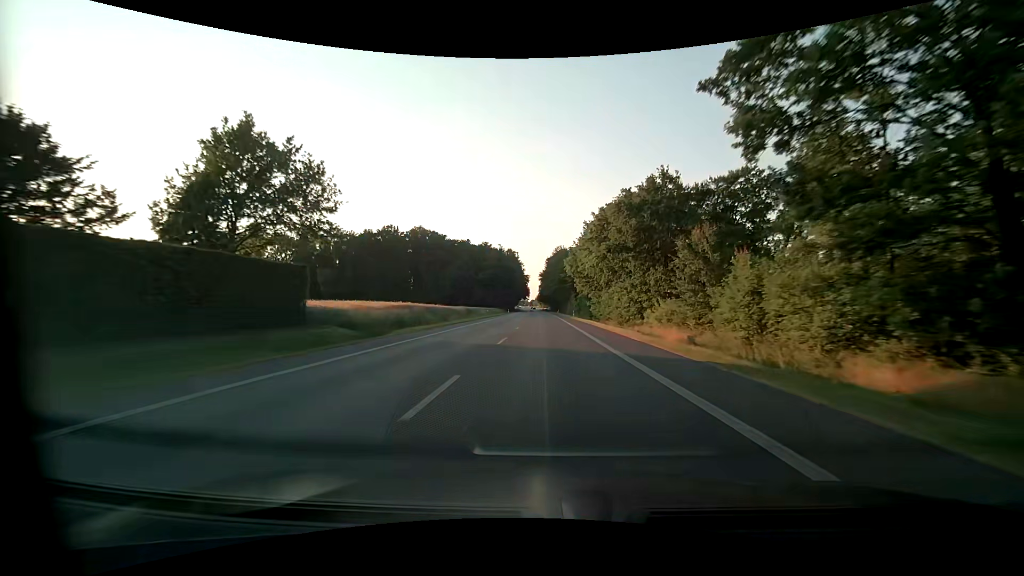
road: primary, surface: asphalt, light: Day
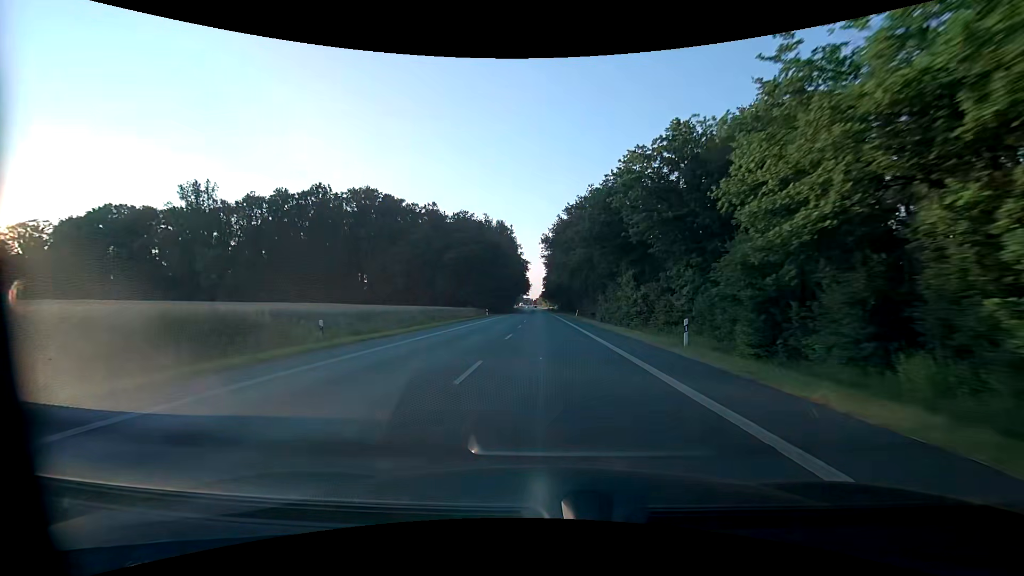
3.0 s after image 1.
(-0.1, +58.1) m; 0°
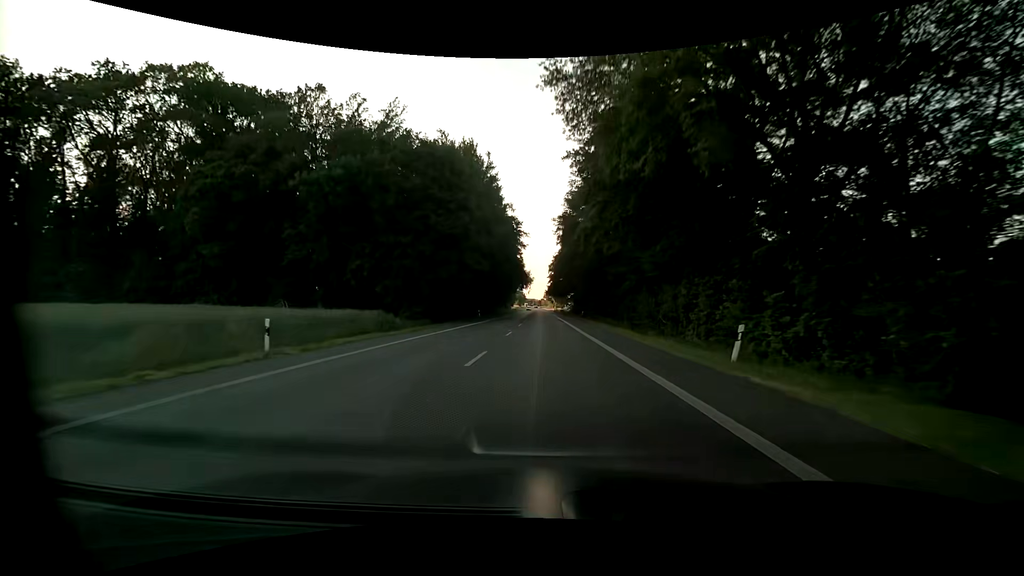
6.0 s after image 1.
(-0.2, +58.0) m; 0°
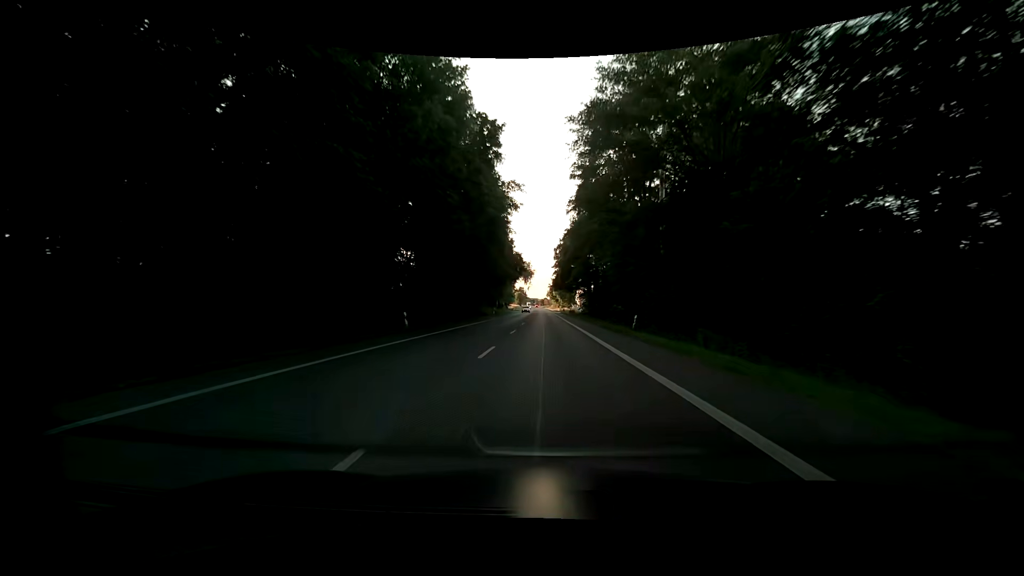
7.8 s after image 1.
(-0.3, +34.8) m; 0°
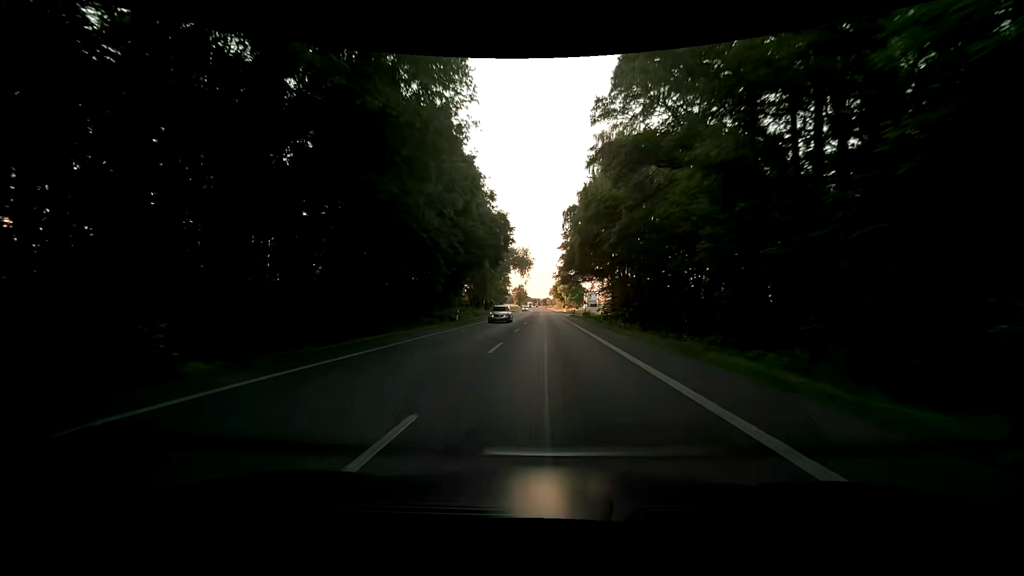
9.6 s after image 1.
(-0.1, +34.9) m; 0°
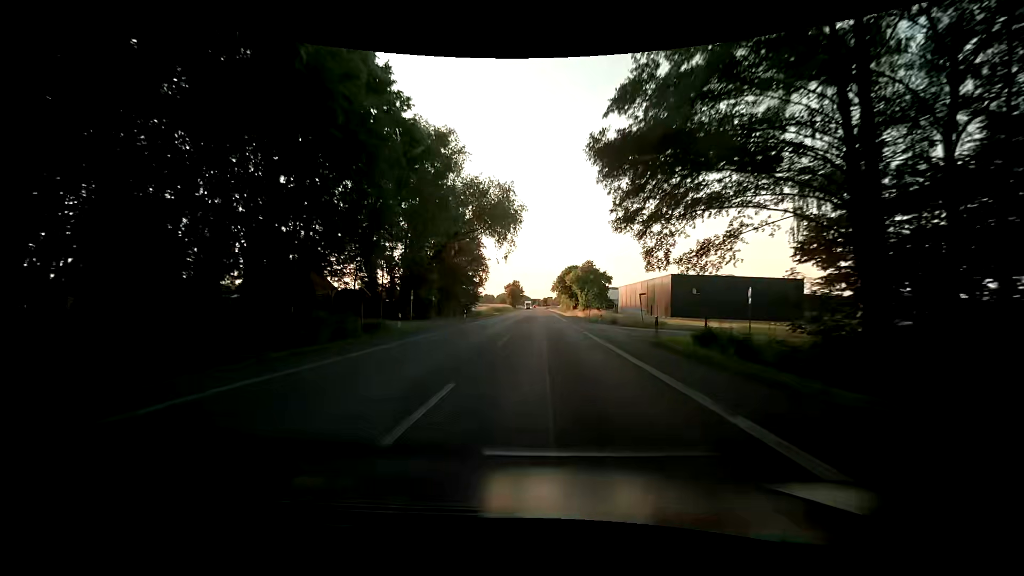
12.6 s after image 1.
(-0.5, +58.1) m; 0°
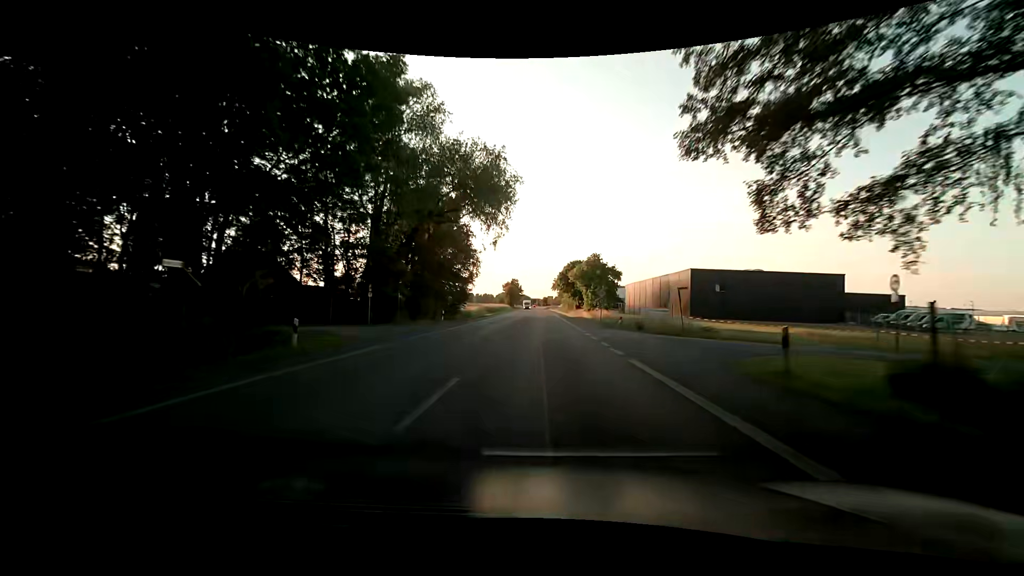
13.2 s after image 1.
(-0.1, +11.6) m; -1°
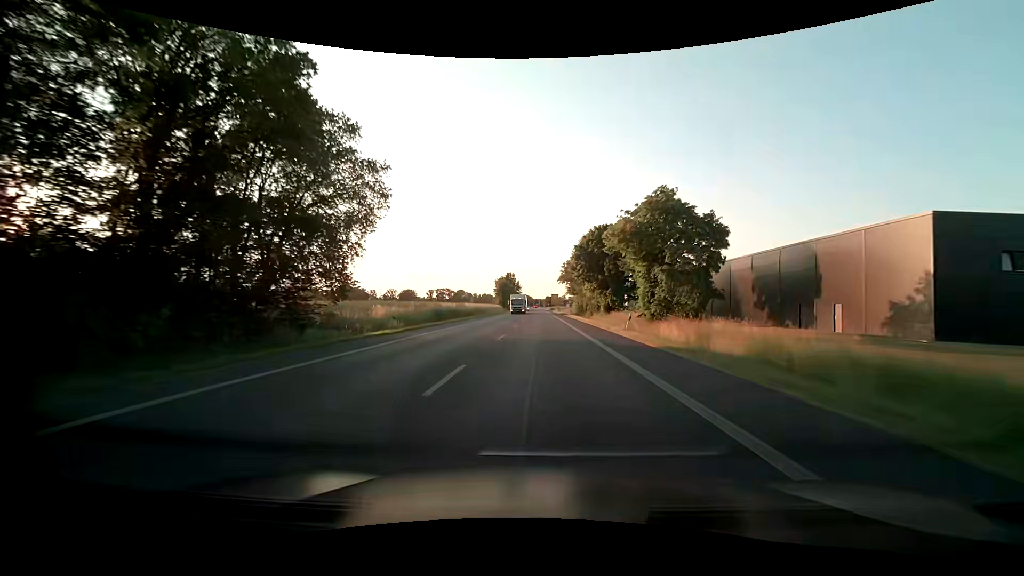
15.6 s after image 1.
(+0.3, +46.4) m; 0°
(0, +10) (0, +20) (0, +30) (0, +40) (0, +50) (-1, +60) (-1, +70) (-1, +80) (-1, +90) (-1, +100) m
